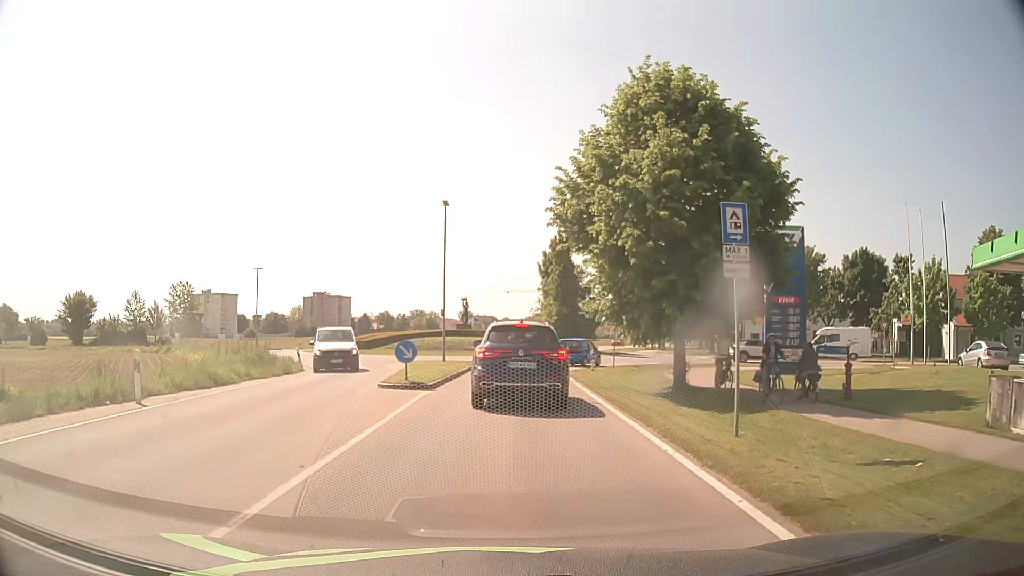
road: tertiary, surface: asphalt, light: Day
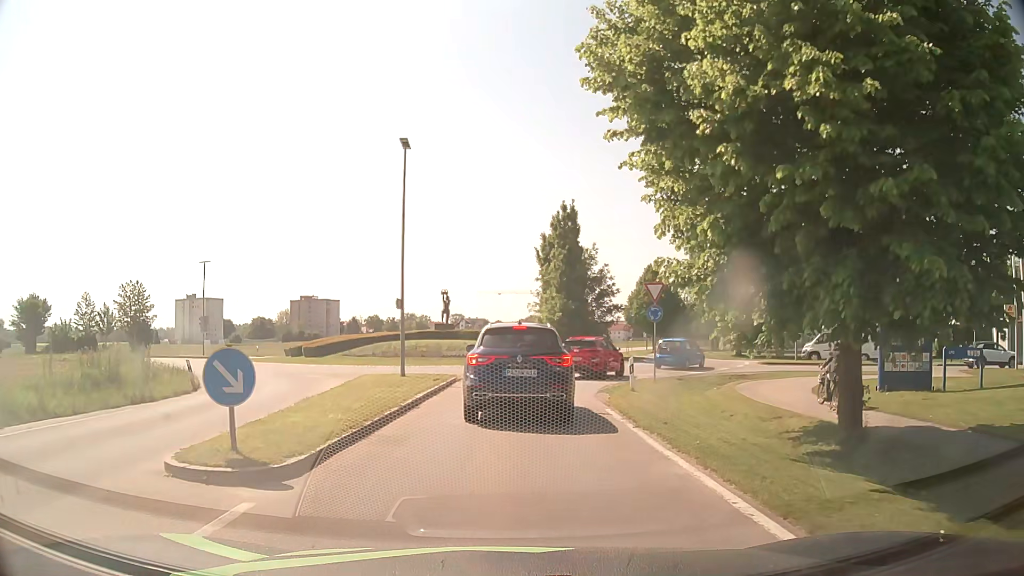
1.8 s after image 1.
(0.0, +11.0) m; 0°
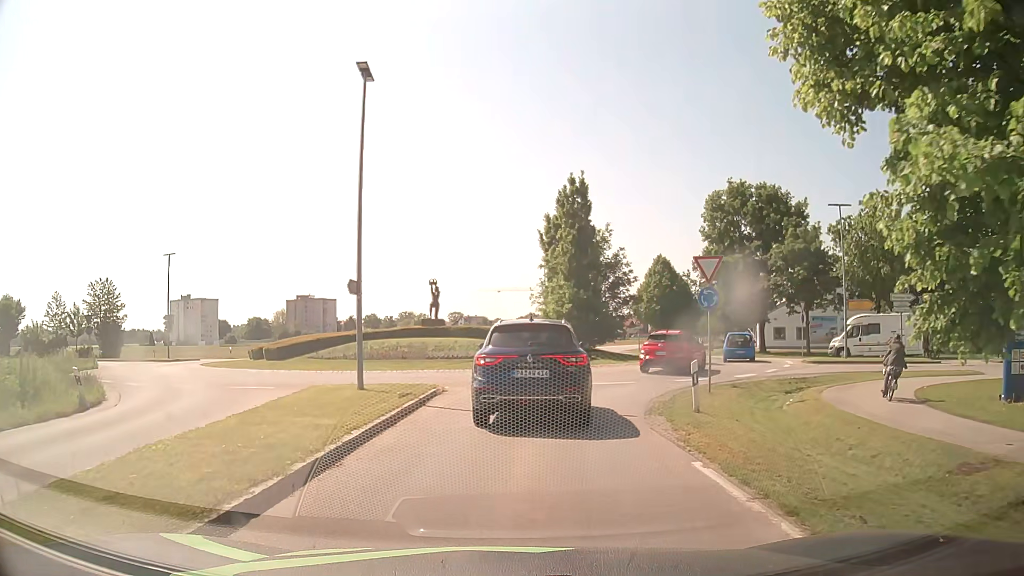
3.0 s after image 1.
(0.0, +6.5) m; 0°
(0, +10) (+2, +20) (+8, +28) (+13, +37) (+12, +47) (+6, +54) (-3, +58) (-13, +56) (-23, +54) (-33, +55) m
